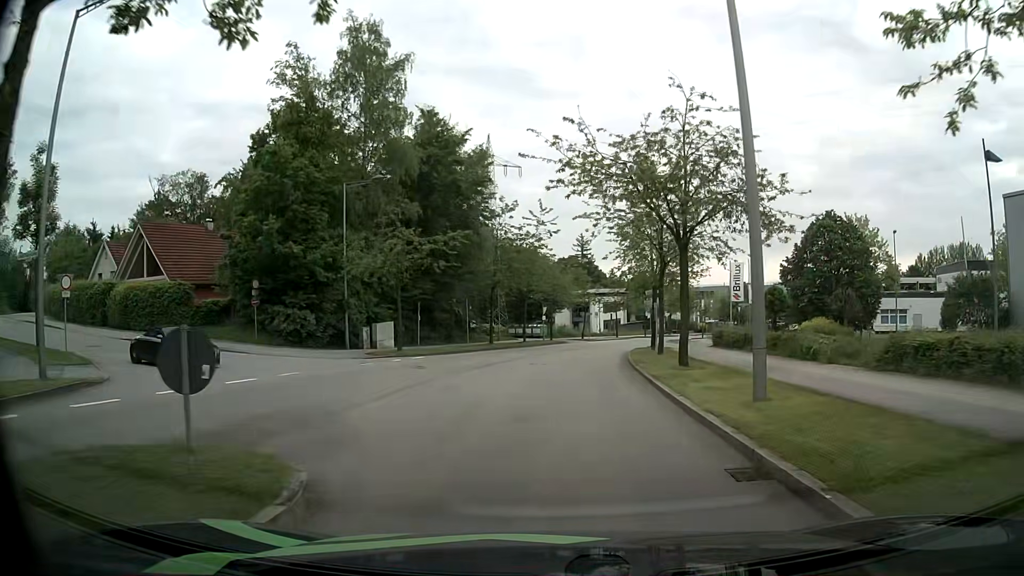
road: secondary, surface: asphalt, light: Day
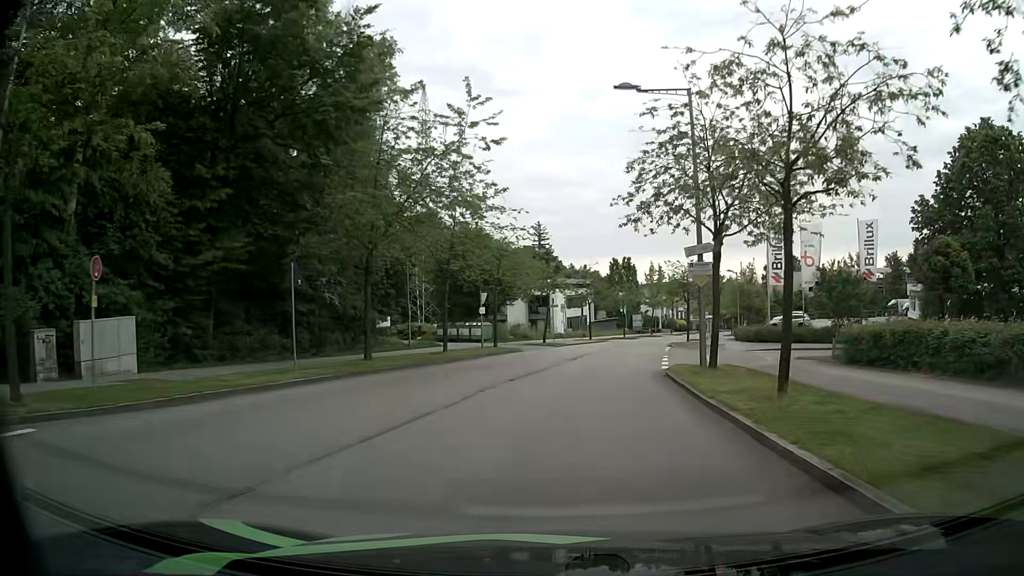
(+0.4, +23.8) m; +3°
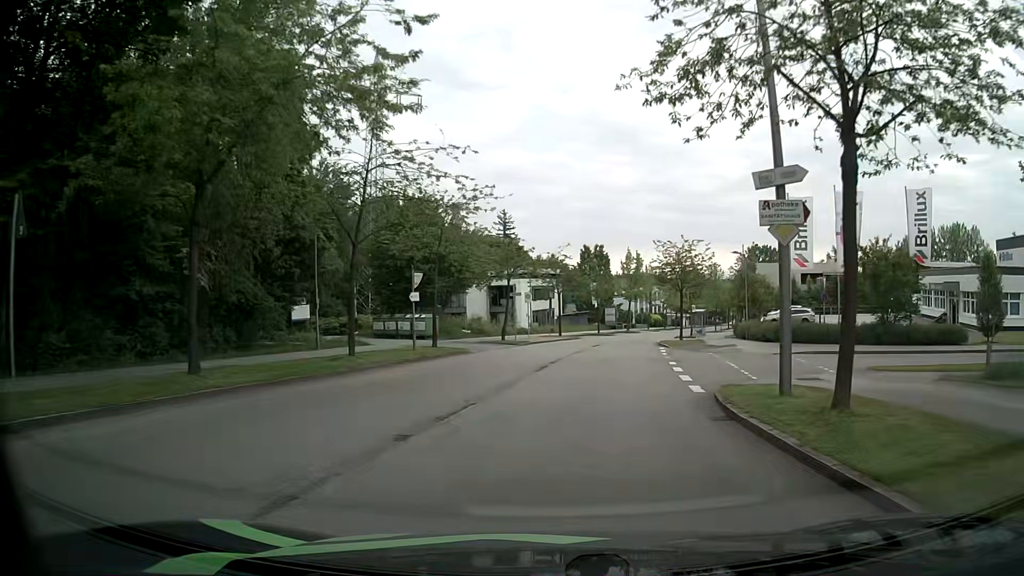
(+0.2, +10.2) m; +2°
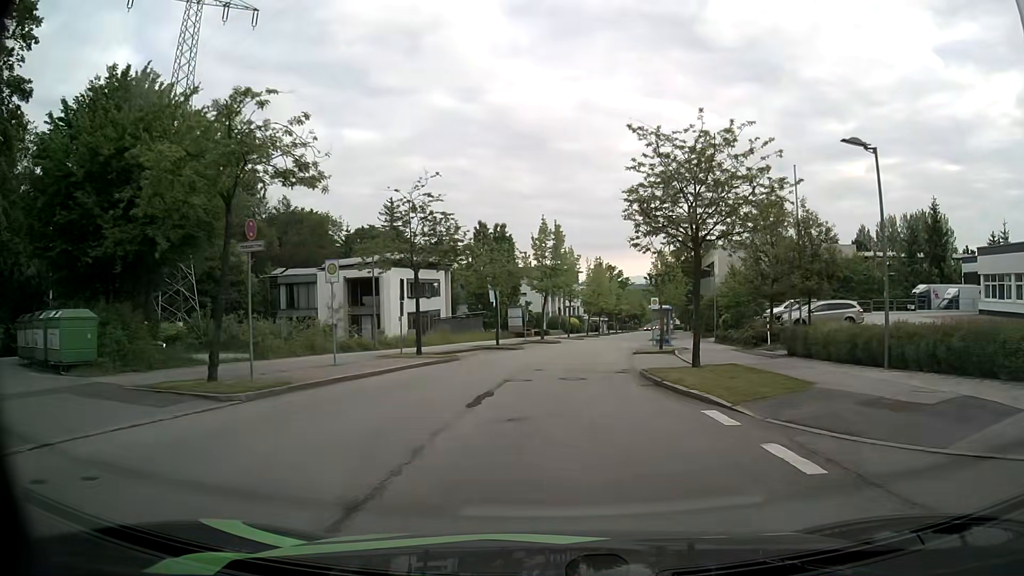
(+2.3, +26.3) m; +9°
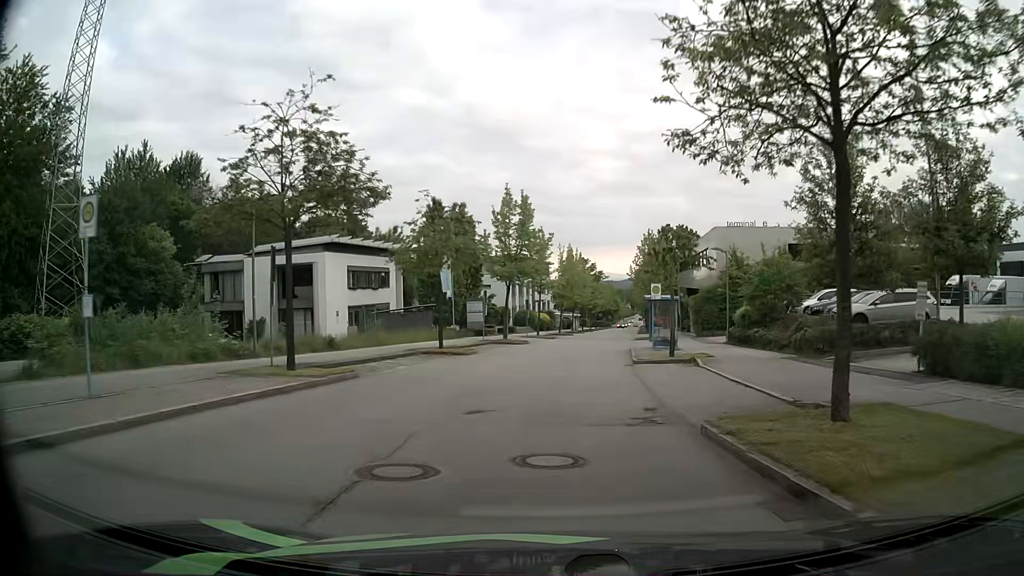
(+0.3, +10.8) m; +3°
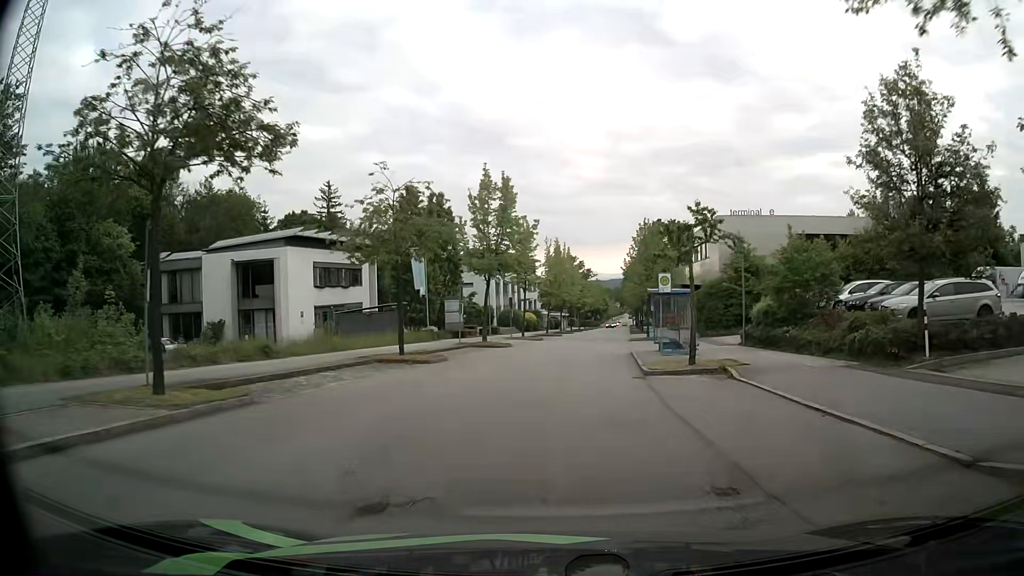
(0.0, +5.5) m; +1°
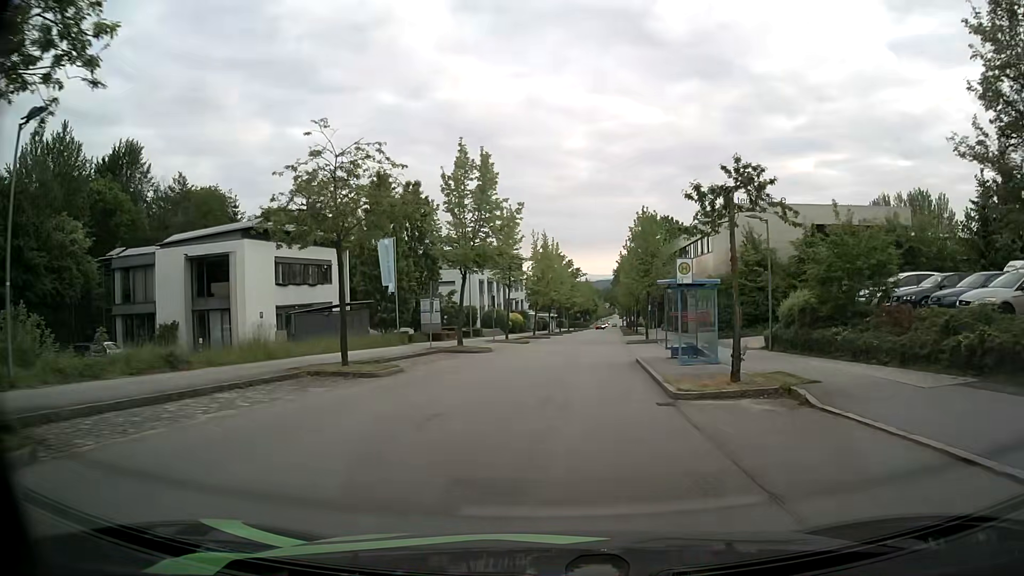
(0.0, +5.5) m; +1°
